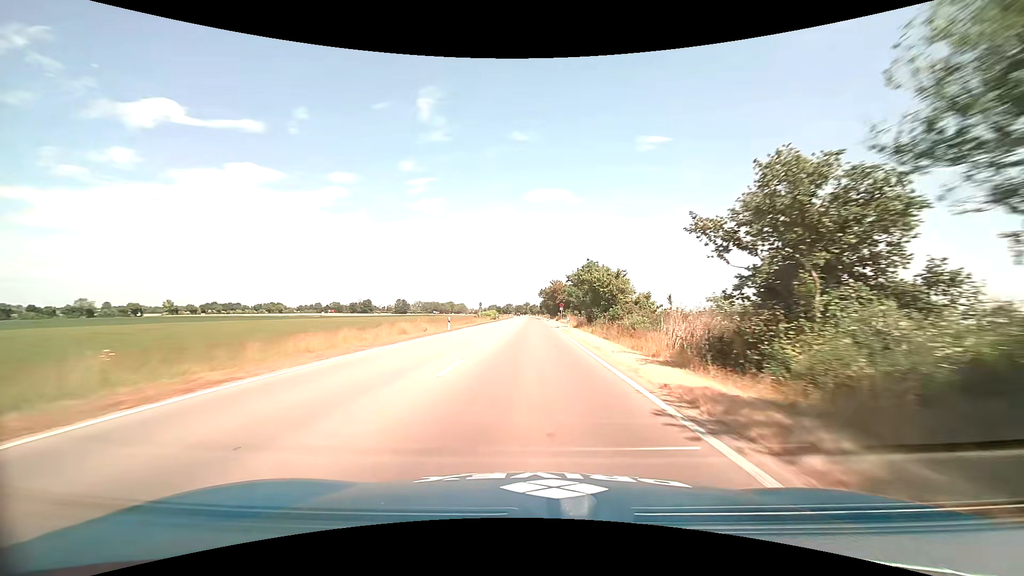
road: primary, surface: asphalt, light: Day
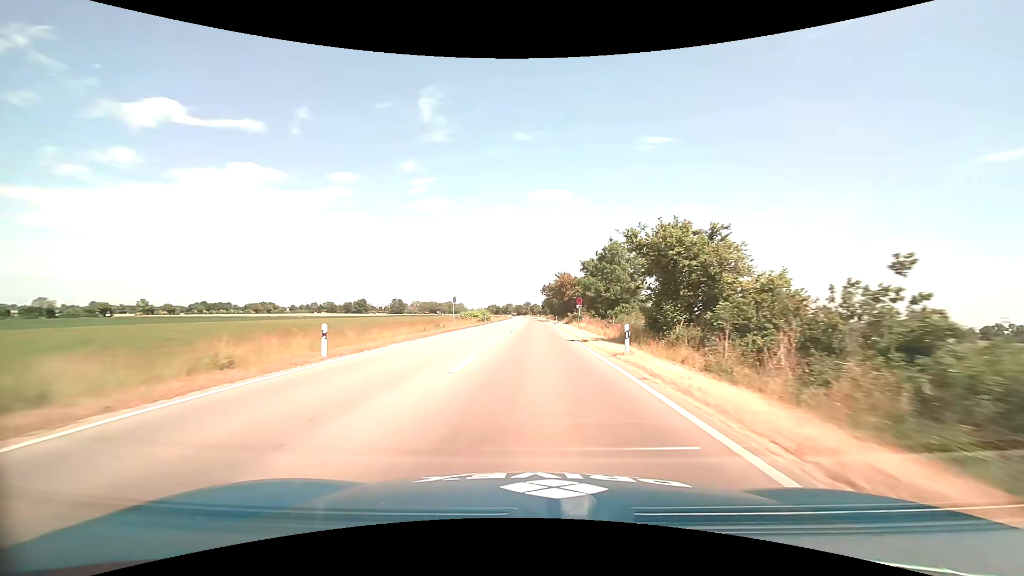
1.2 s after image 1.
(0.0, +23.8) m; 0°
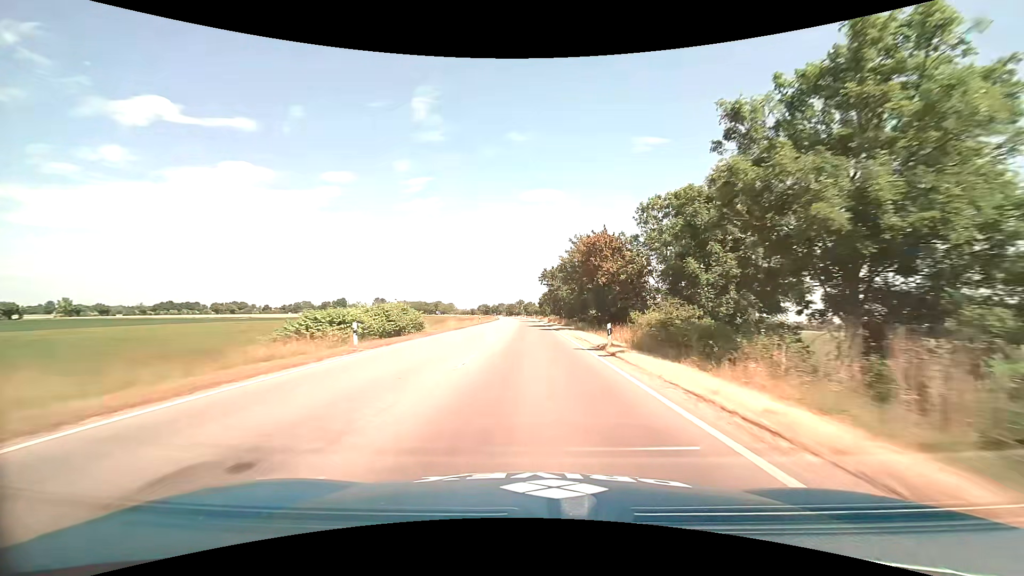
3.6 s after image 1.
(+0.2, +47.7) m; 0°
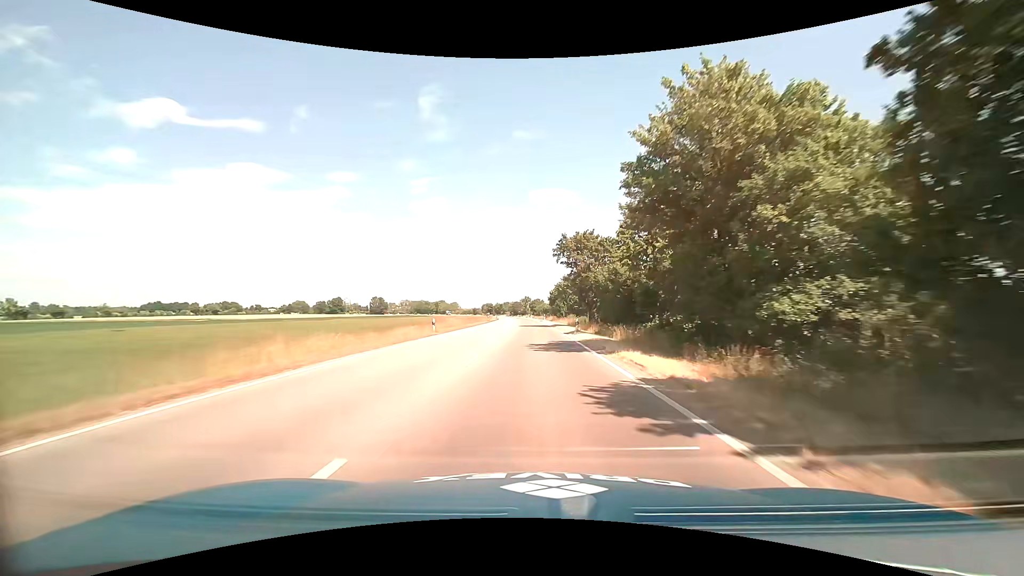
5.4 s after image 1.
(-0.1, +35.8) m; -1°
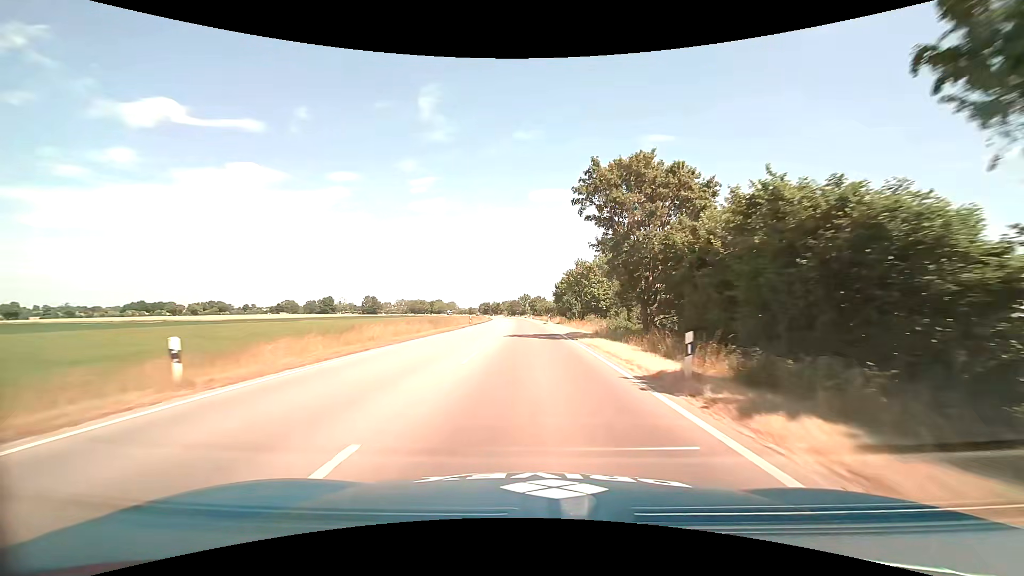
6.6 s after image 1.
(0.0, +23.9) m; 0°
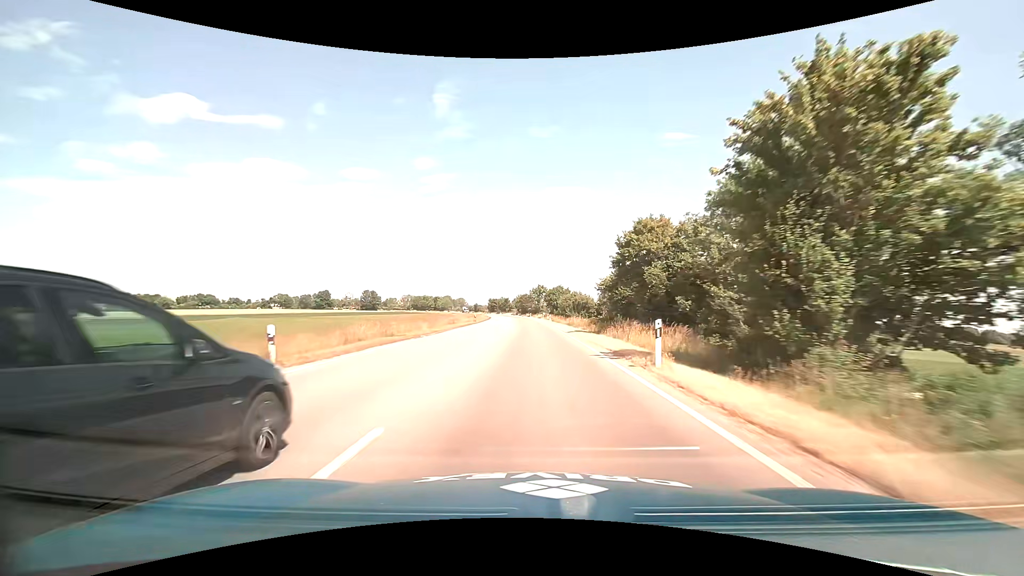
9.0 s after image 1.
(-0.9, +47.7) m; -2°
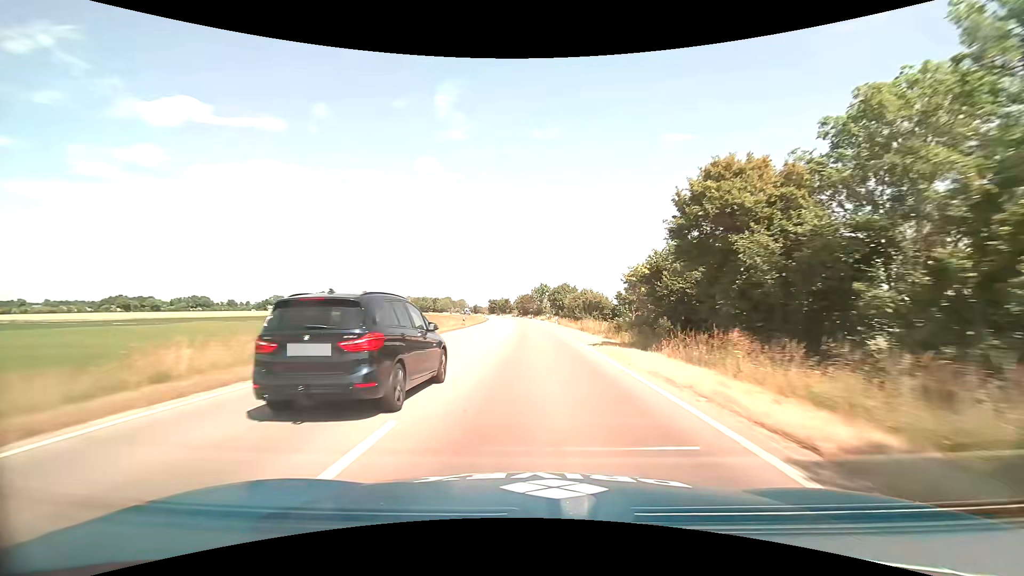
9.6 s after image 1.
(0.0, +12.0) m; 0°
